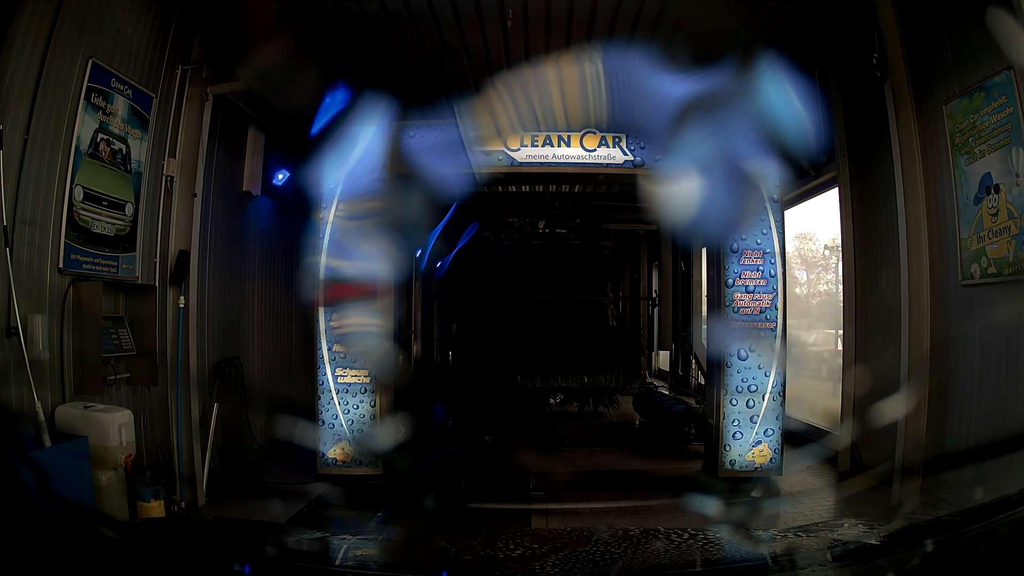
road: service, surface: asphalt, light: Day
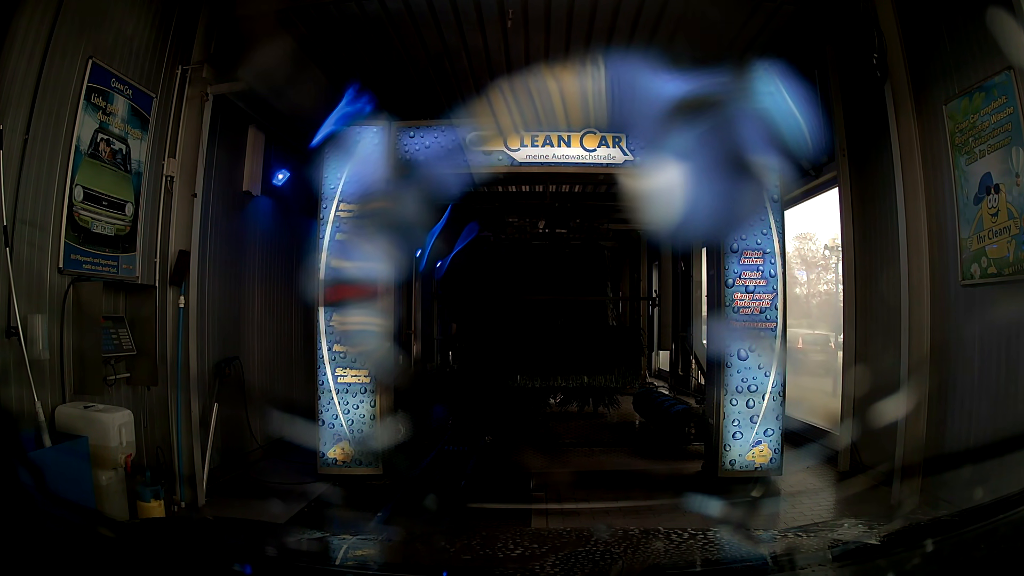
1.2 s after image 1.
(0.0, 0.0) m; 0°
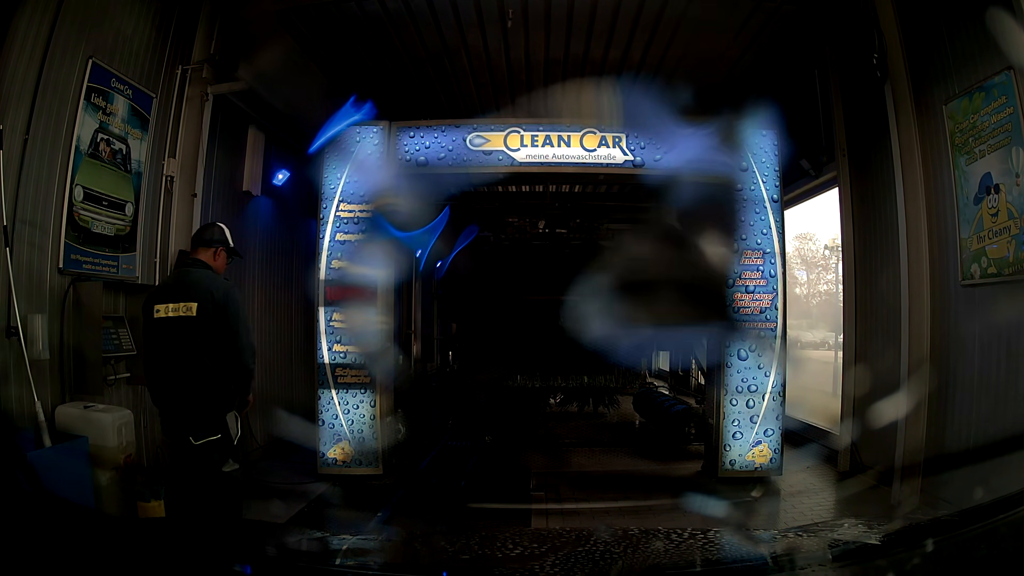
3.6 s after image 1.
(0.0, 0.0) m; 0°
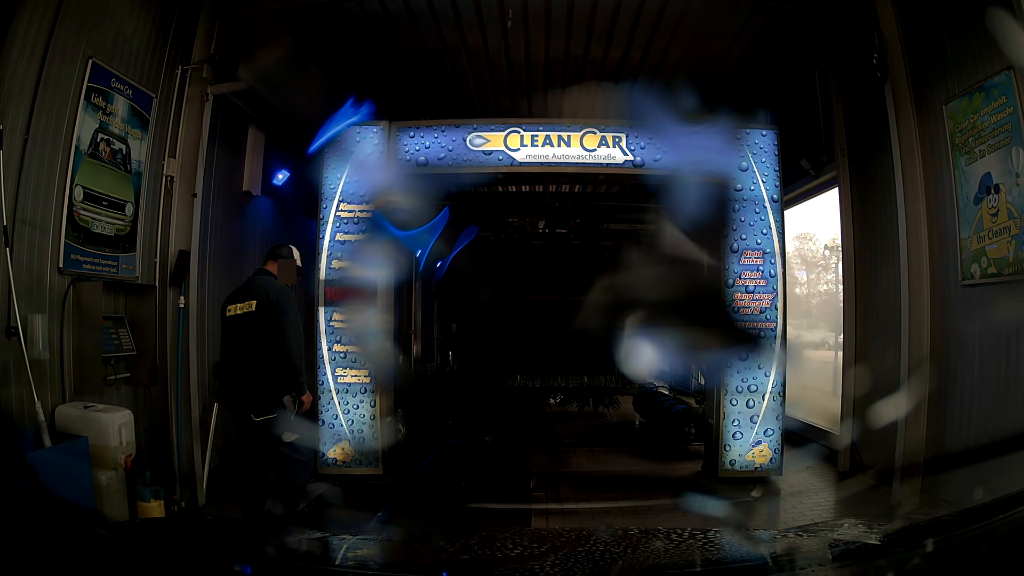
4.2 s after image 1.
(0.0, 0.0) m; 0°
